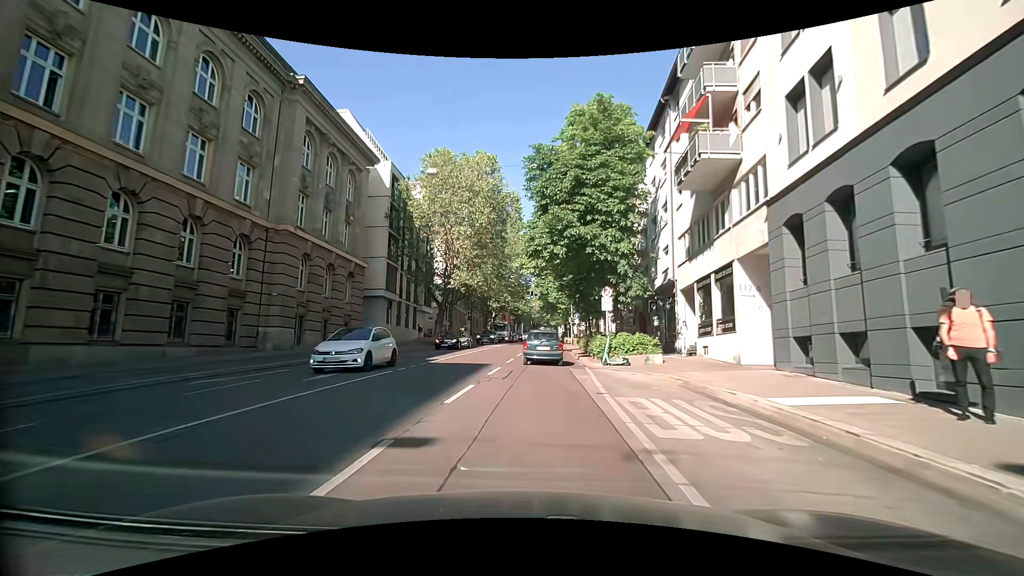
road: secondary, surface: asphalt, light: Day
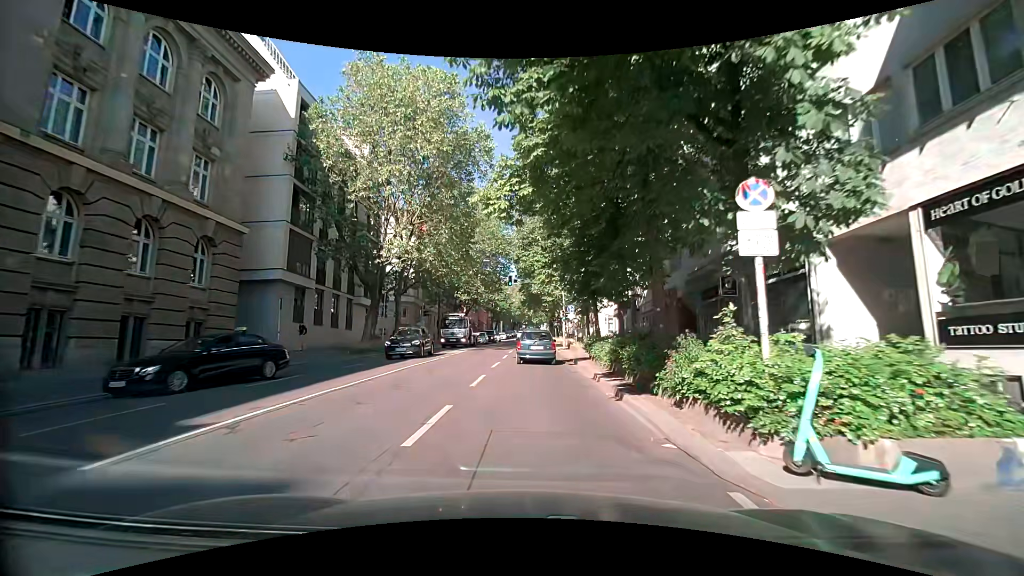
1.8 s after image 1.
(+0.1, +15.4) m; +1°
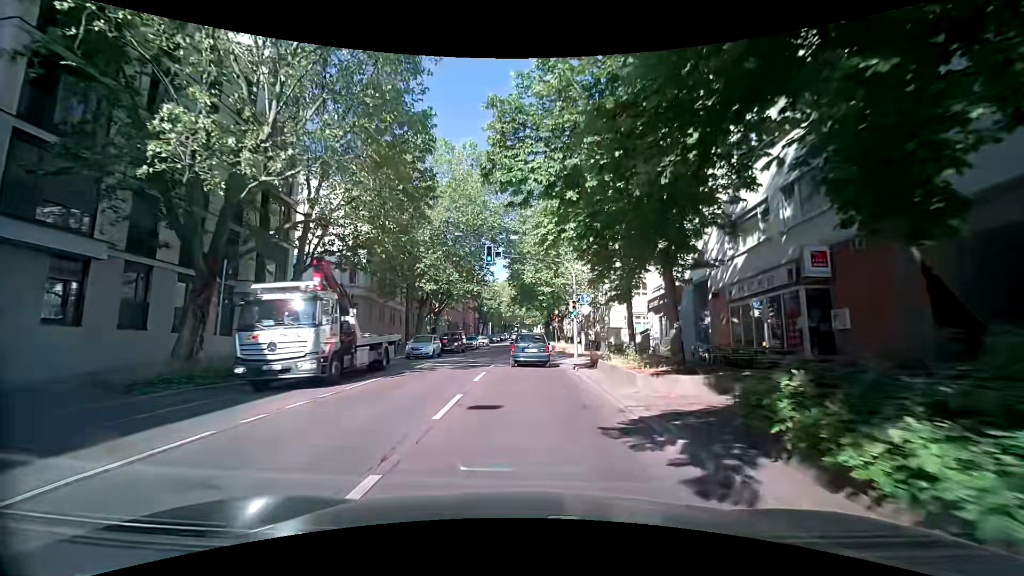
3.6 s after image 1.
(+0.3, +16.5) m; +1°
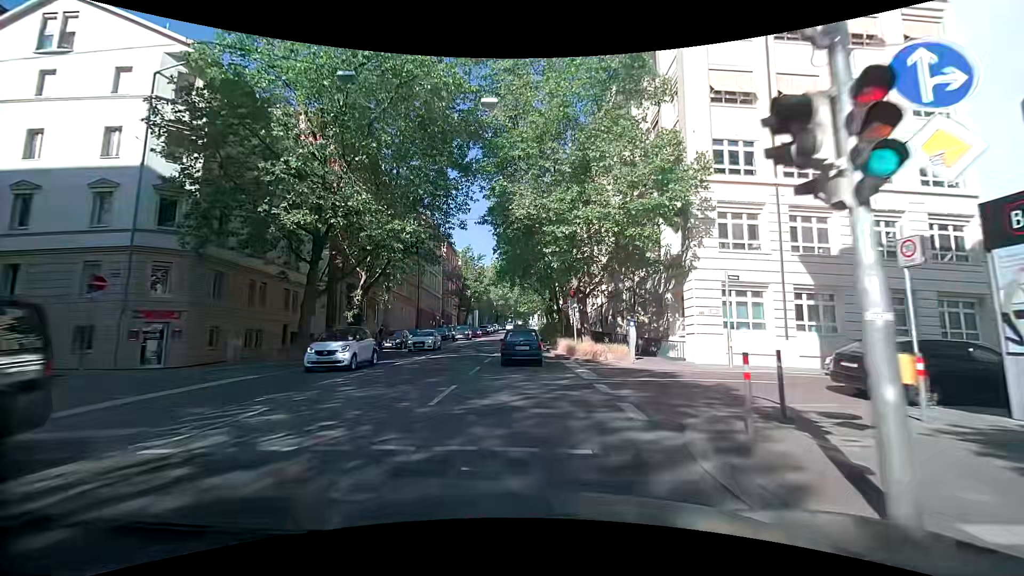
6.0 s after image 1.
(+0.5, +23.6) m; +2°
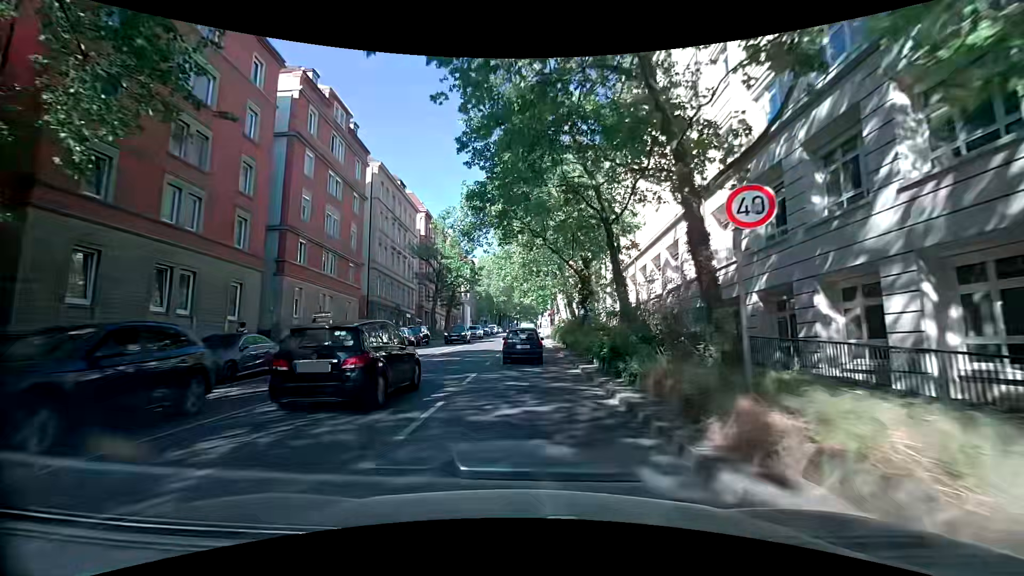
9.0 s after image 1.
(-0.4, +27.3) m; -1°
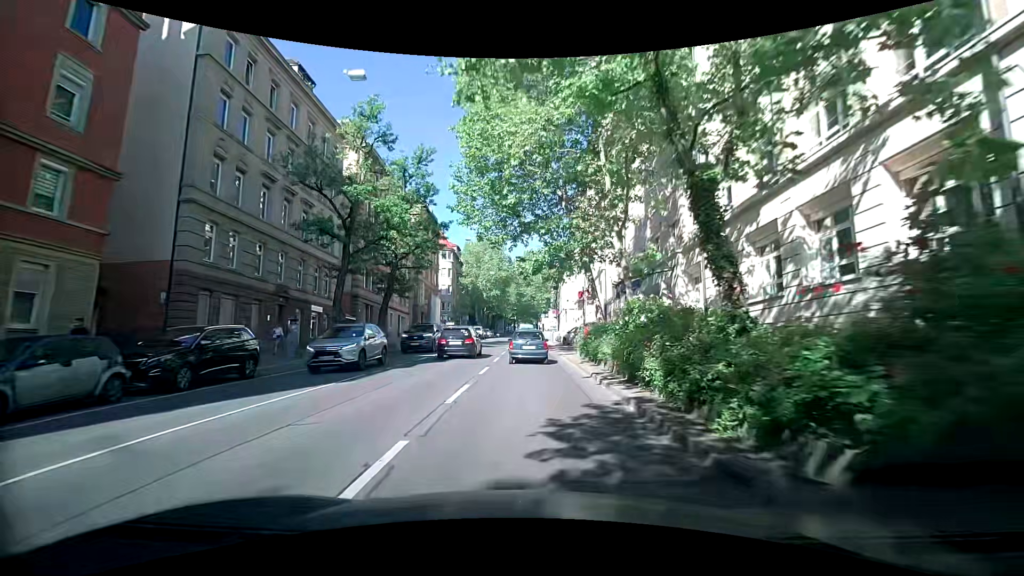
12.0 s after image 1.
(-0.4, +28.0) m; 0°
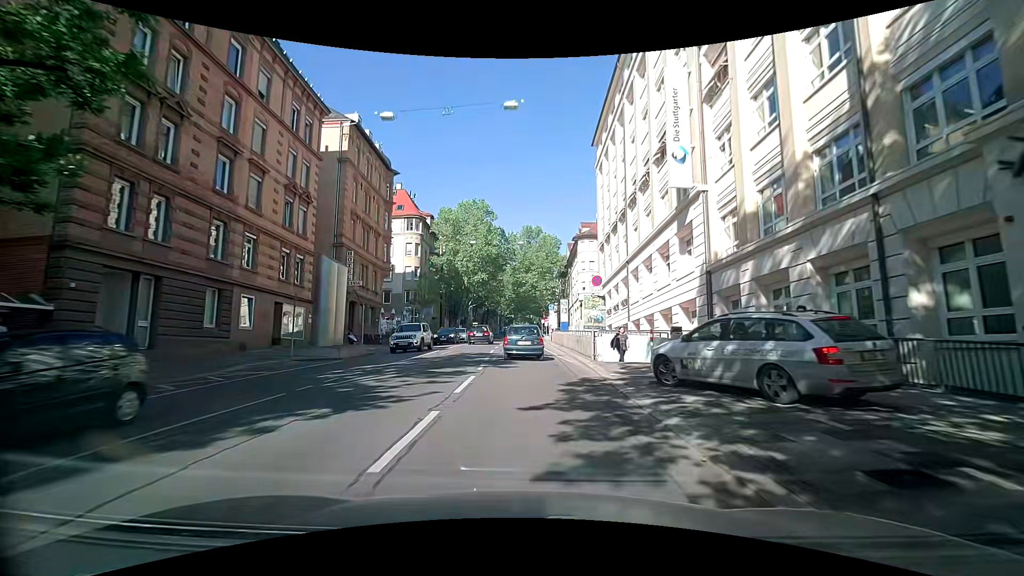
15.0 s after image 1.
(-0.2, +29.0) m; 0°
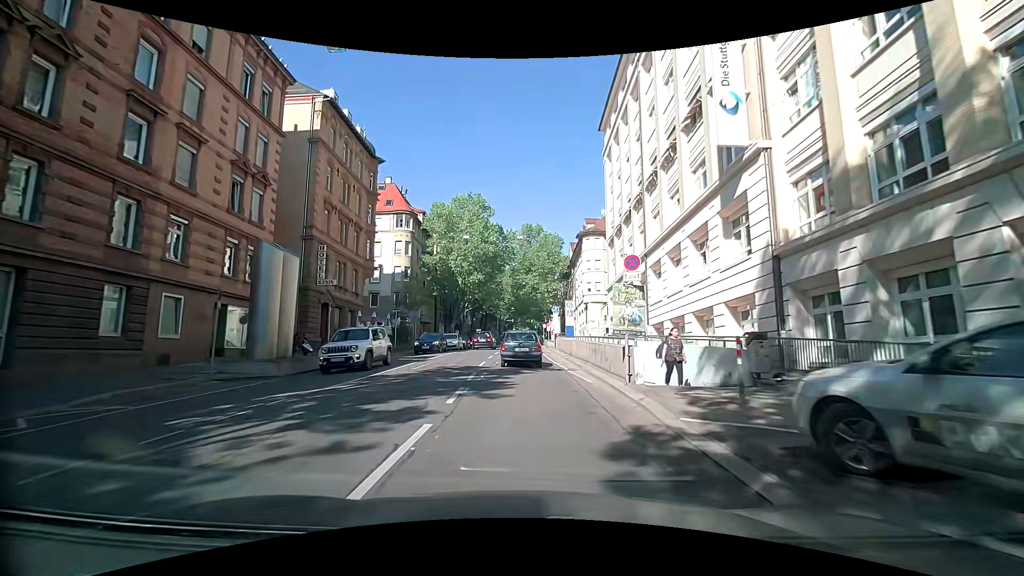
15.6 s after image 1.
(-0.1, +5.9) m; -1°
(0, +10) (0, +20) (0, +30) (0, +40) (0, +50) (0, +60) (0, +70) (0, +80) (+1, +90) (+1, +100) m
